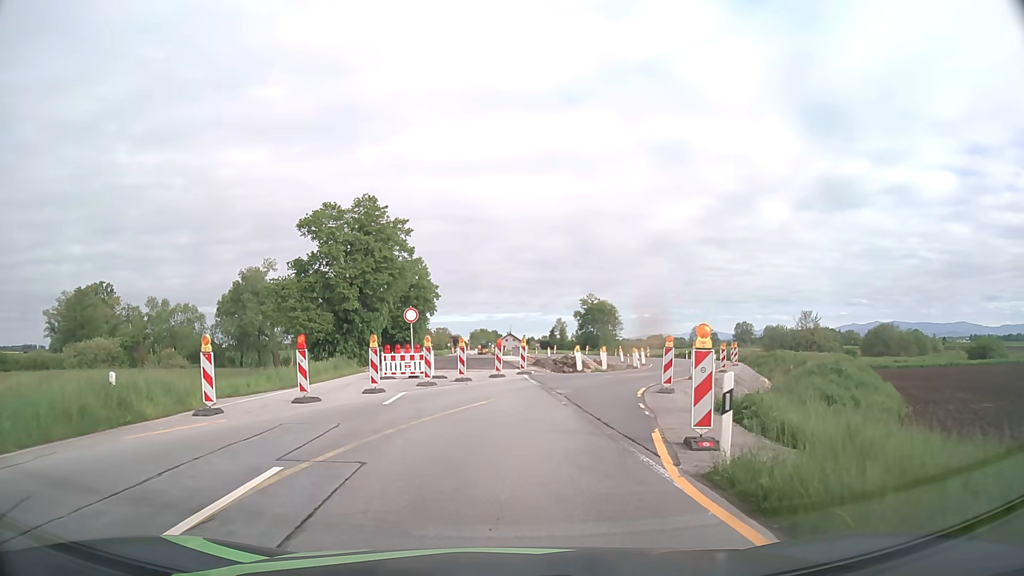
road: primary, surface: asphalt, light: Day
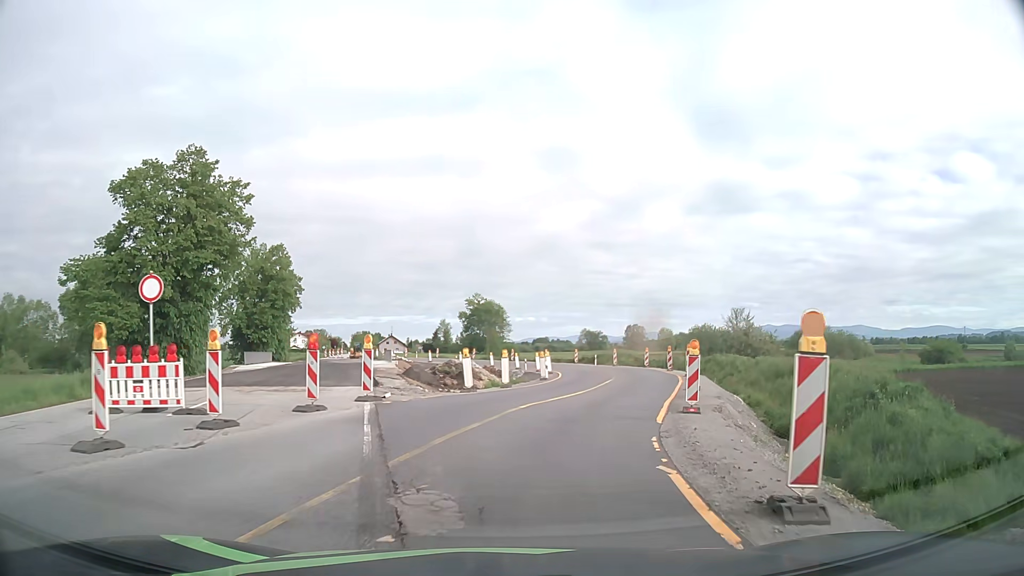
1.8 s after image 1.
(+1.0, +14.4) m; +10°
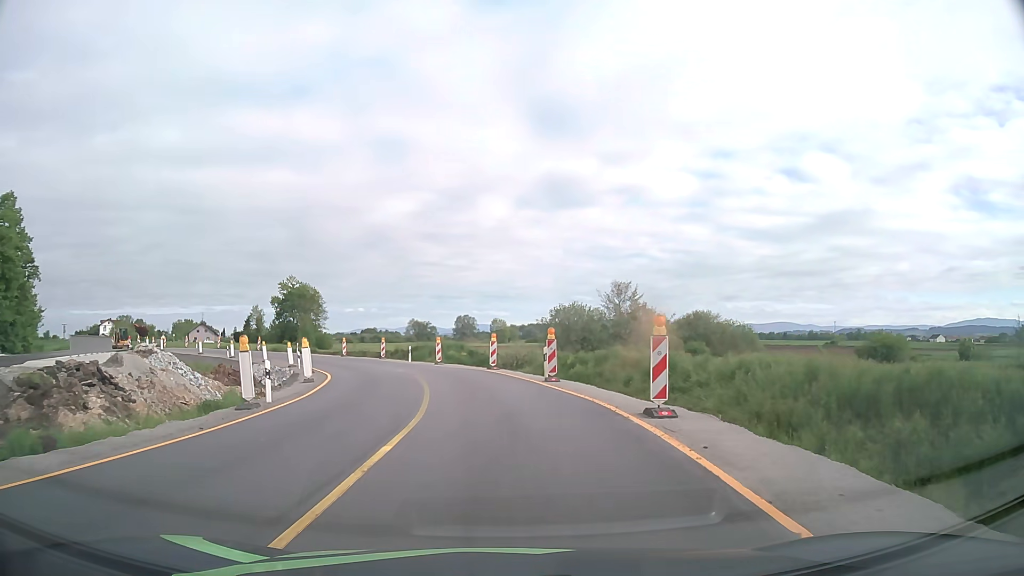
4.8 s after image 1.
(+3.8, +24.0) m; +14°
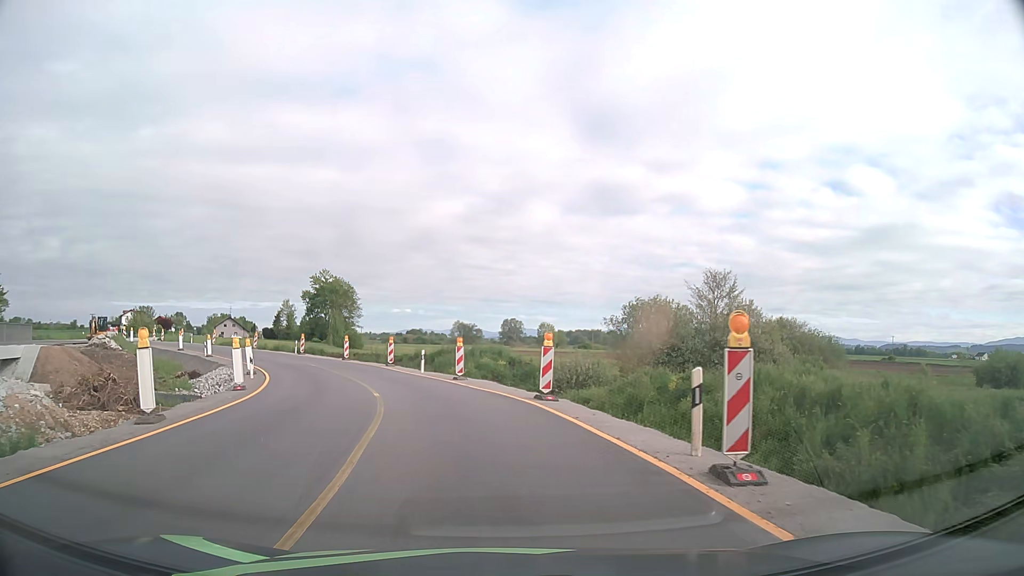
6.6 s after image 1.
(-0.1, +14.5) m; -3°
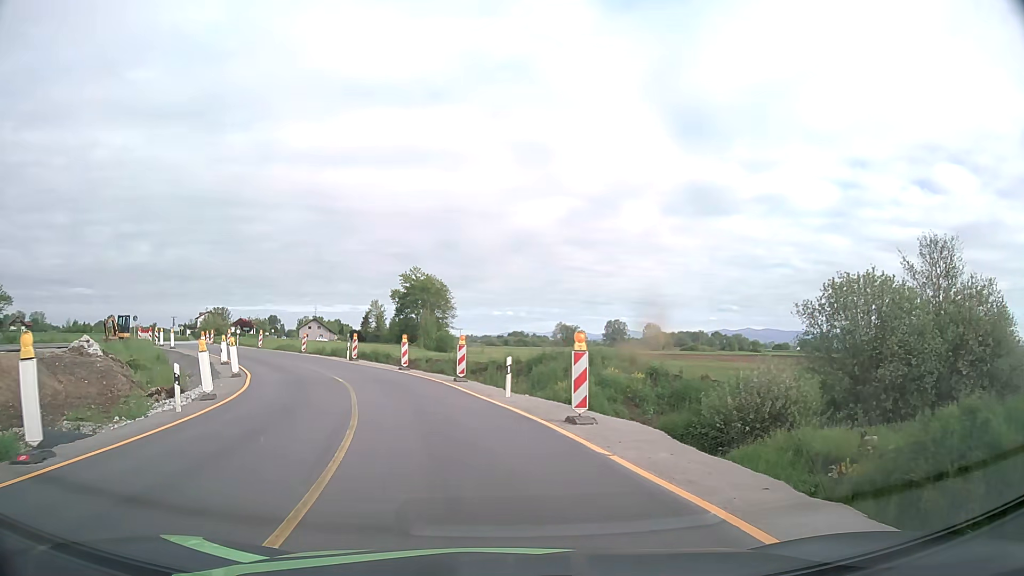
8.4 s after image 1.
(-1.0, +14.1) m; -9°
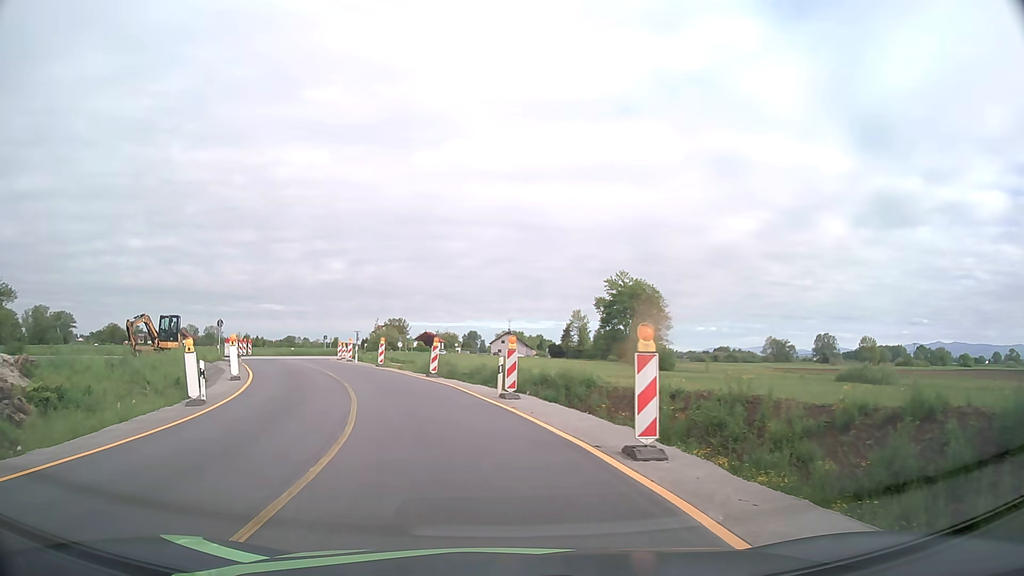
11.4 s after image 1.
(-3.4, +23.2) m; -17°
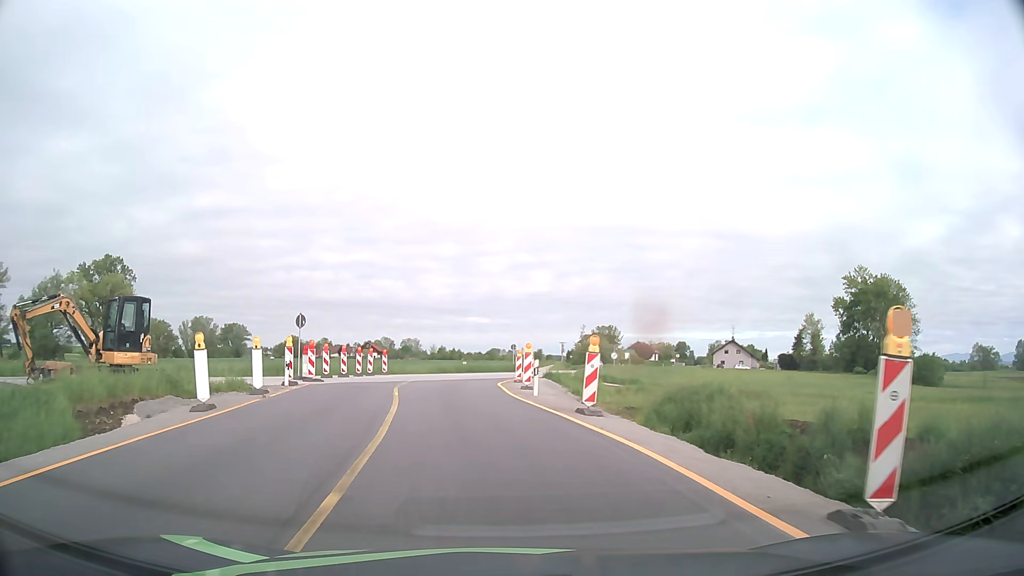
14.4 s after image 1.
(-3.8, +23.2) m; -18°
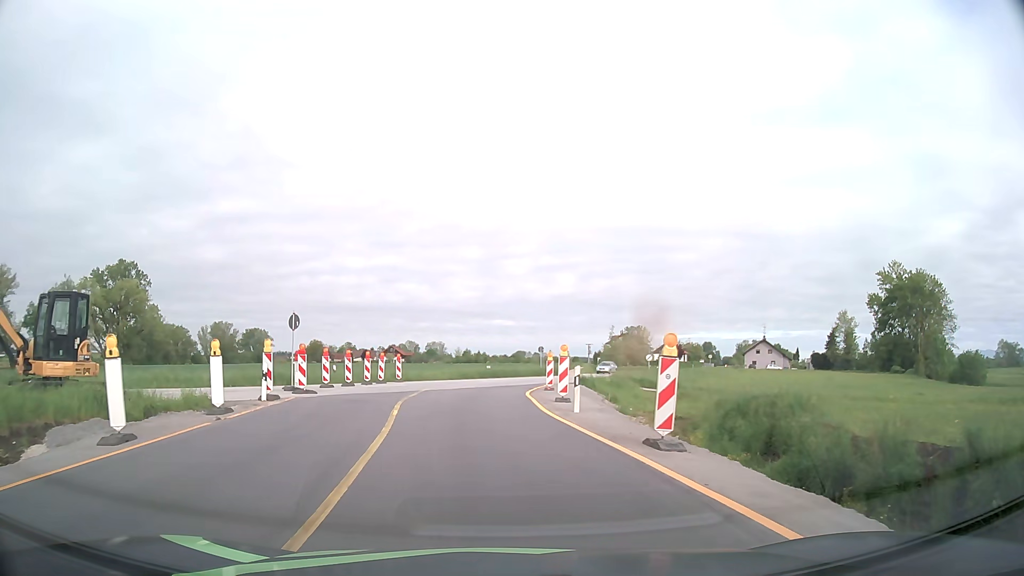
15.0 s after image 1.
(-0.1, +4.6) m; -2°
